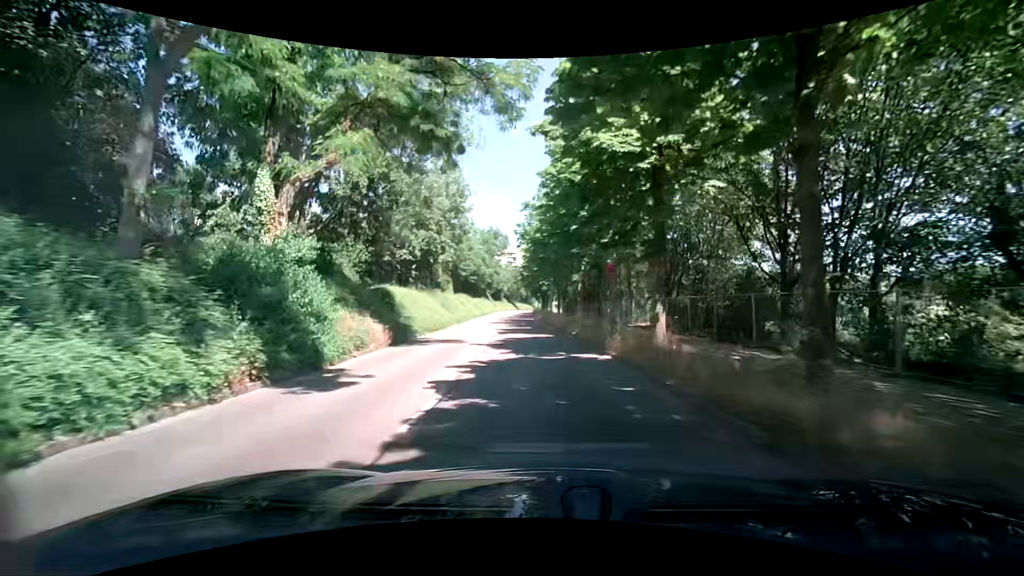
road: tertiary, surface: asphalt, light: Day
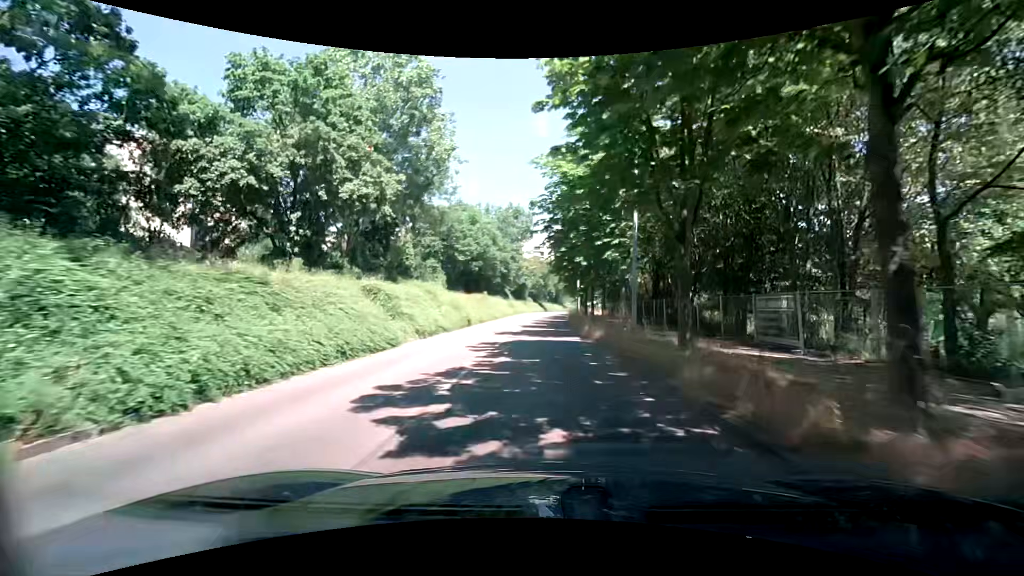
(-1.5, +33.6) m; -3°
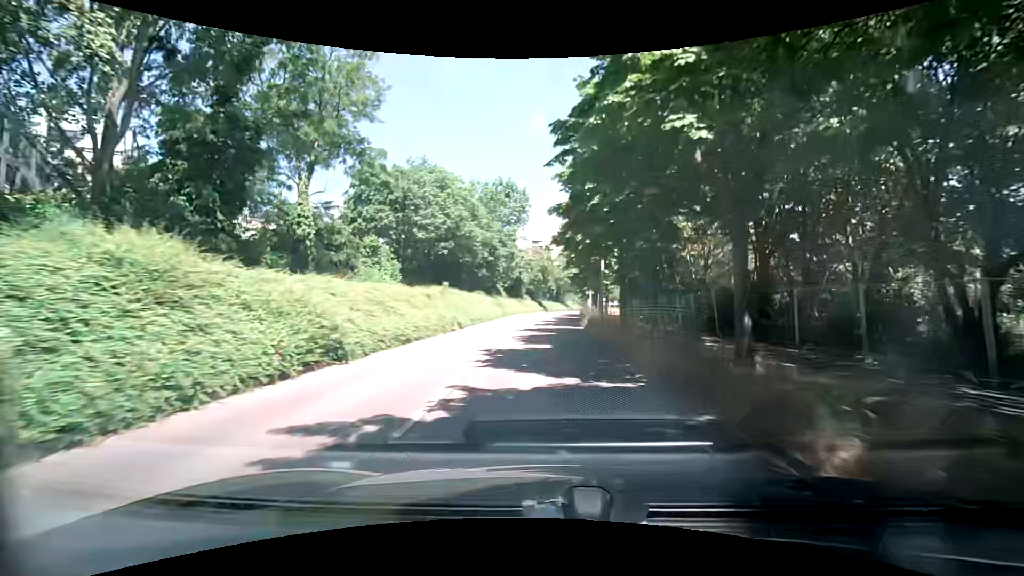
(-0.1, +20.7) m; 0°
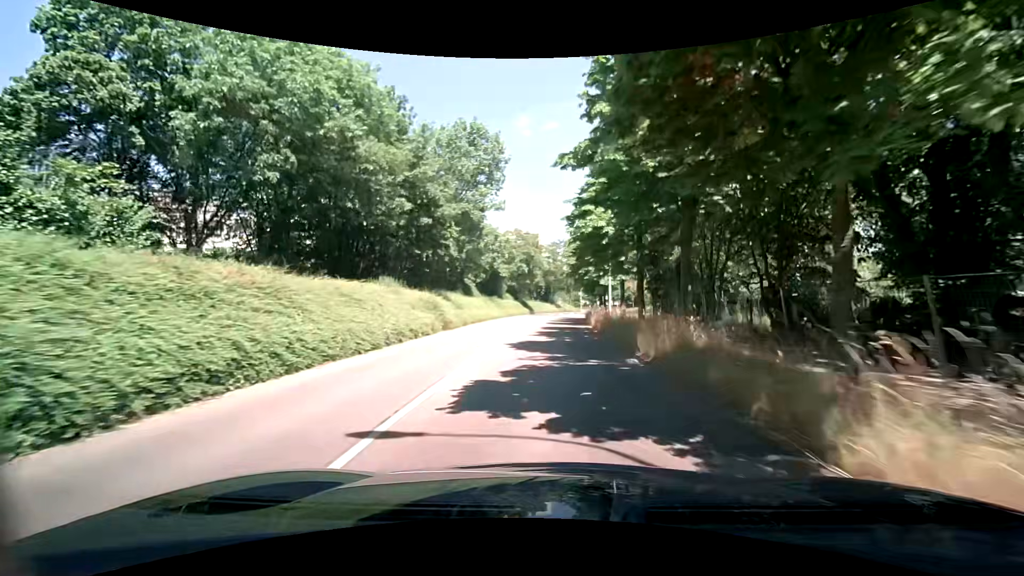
(+0.1, +27.6) m; +1°
(0, +10) (0, +20) (0, +30) (+1, +40) (+2, +50) (+2, +60) (+4, +70) (+5, +80) (+6, +90) (+7, +100) m
